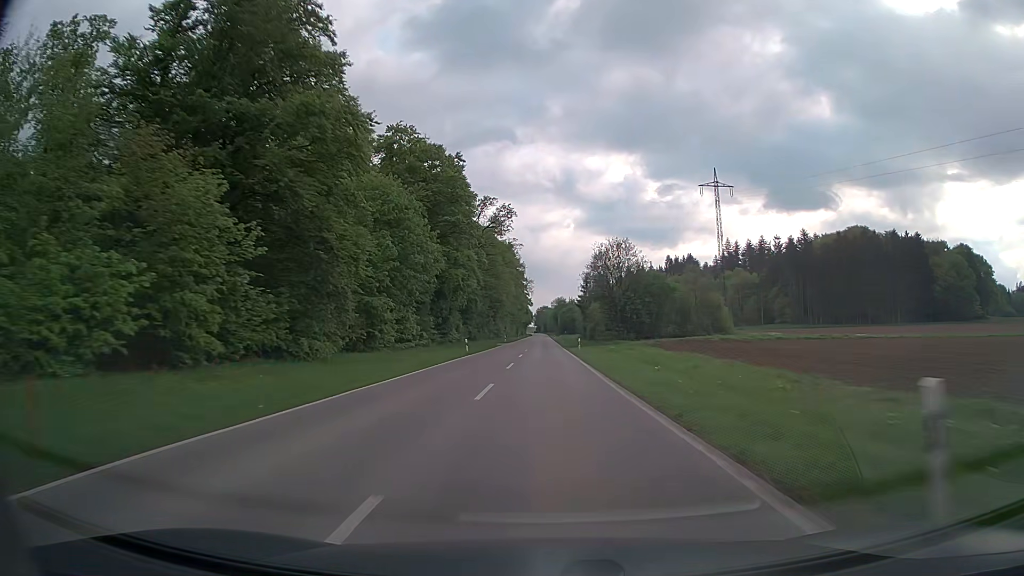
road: secondary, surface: asphalt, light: Day
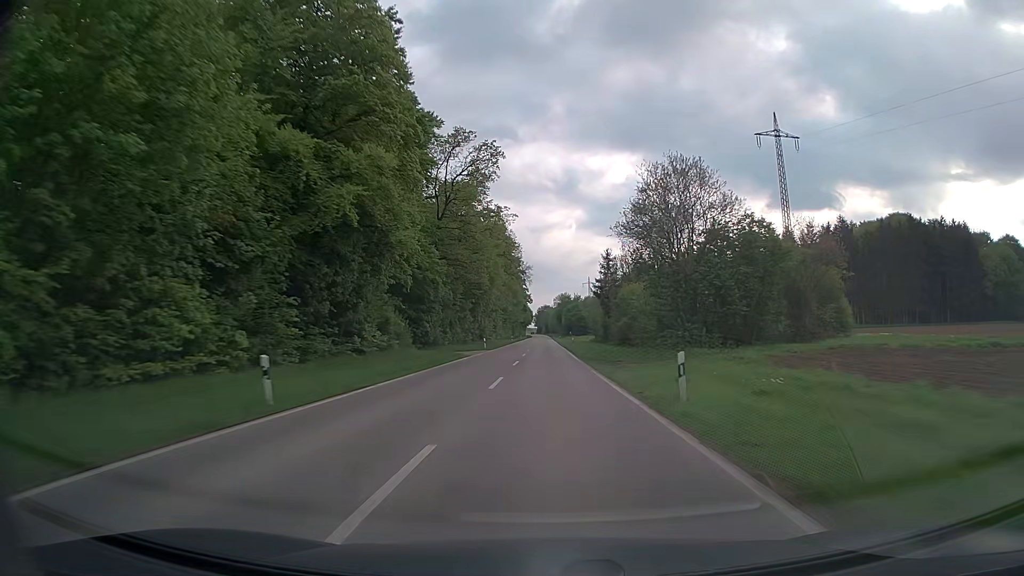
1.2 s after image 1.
(0.0, +34.8) m; 0°
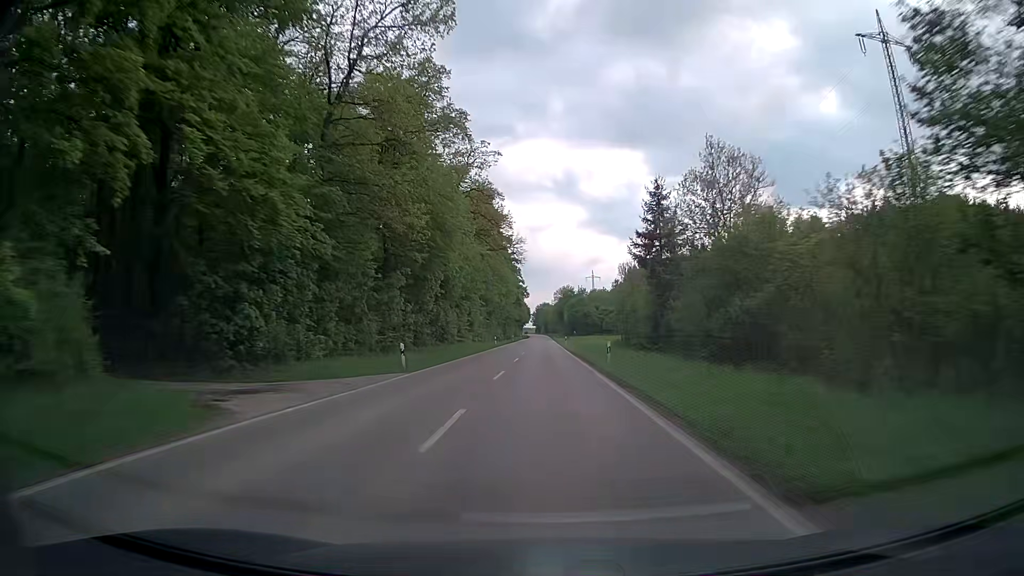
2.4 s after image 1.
(-0.1, +34.8) m; 0°
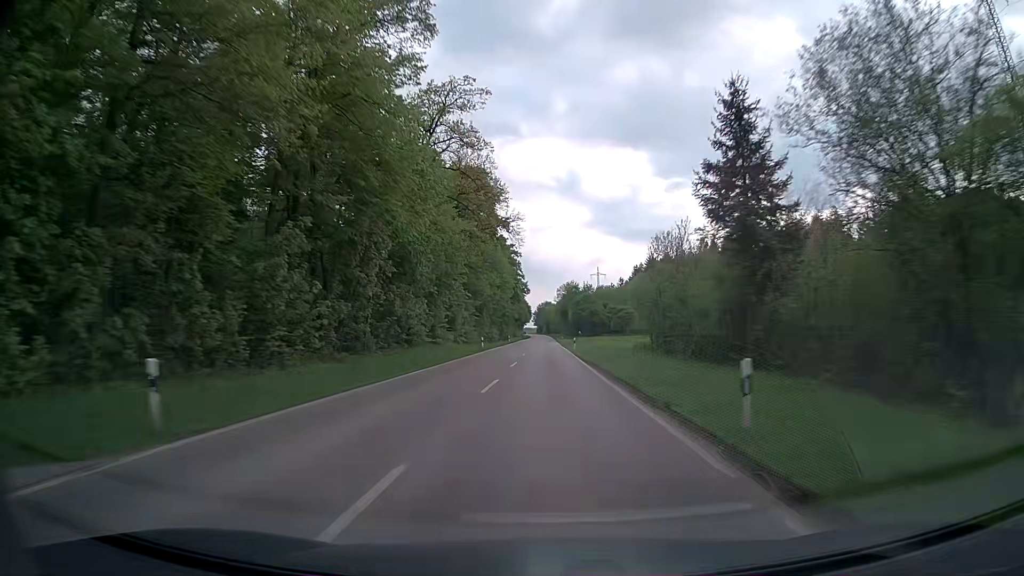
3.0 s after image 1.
(0.0, +17.4) m; 0°
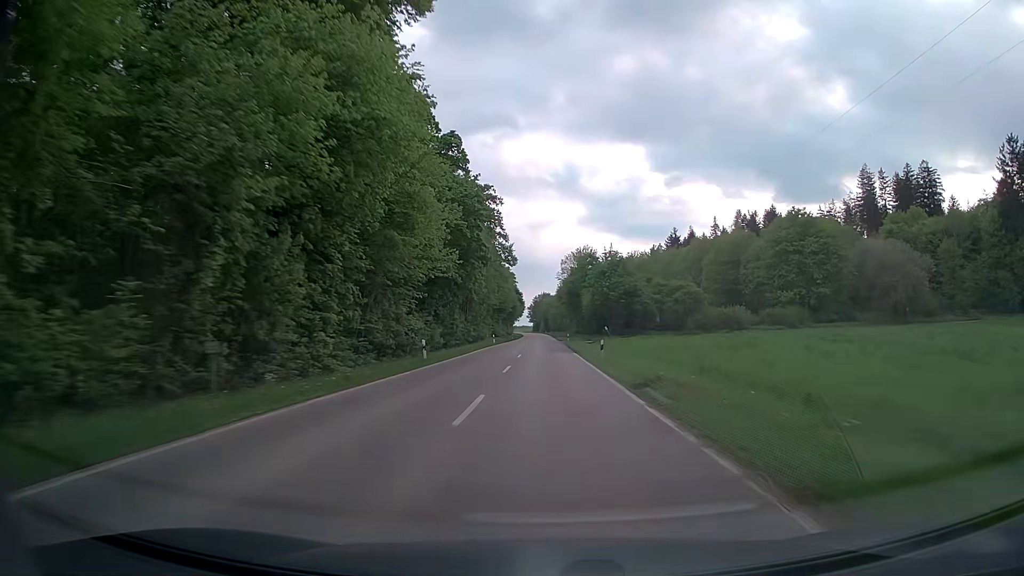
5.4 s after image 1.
(+0.2, +69.6) m; 0°
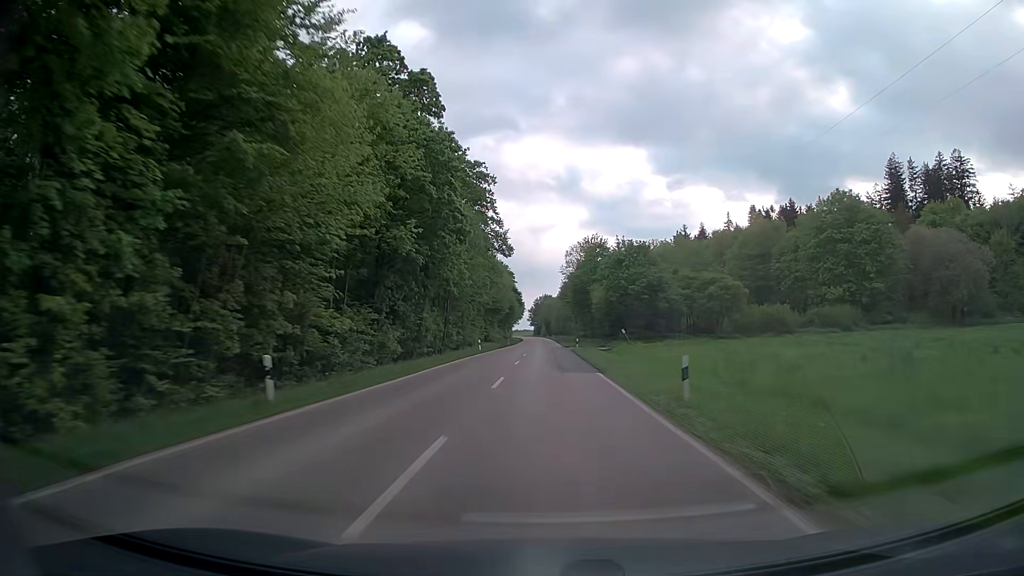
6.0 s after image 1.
(0.0, +17.4) m; 0°
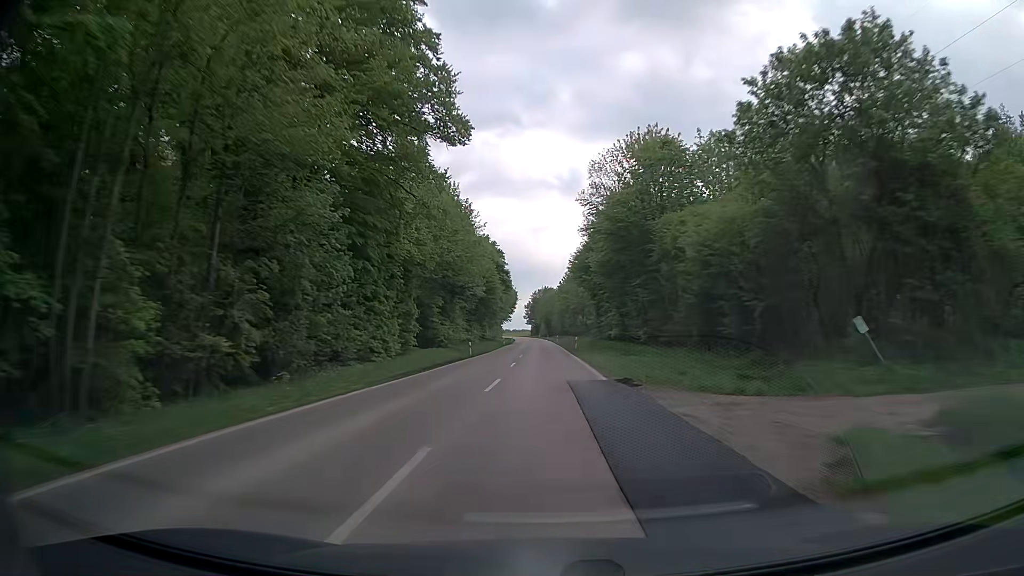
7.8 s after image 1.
(+0.2, +52.2) m; 0°
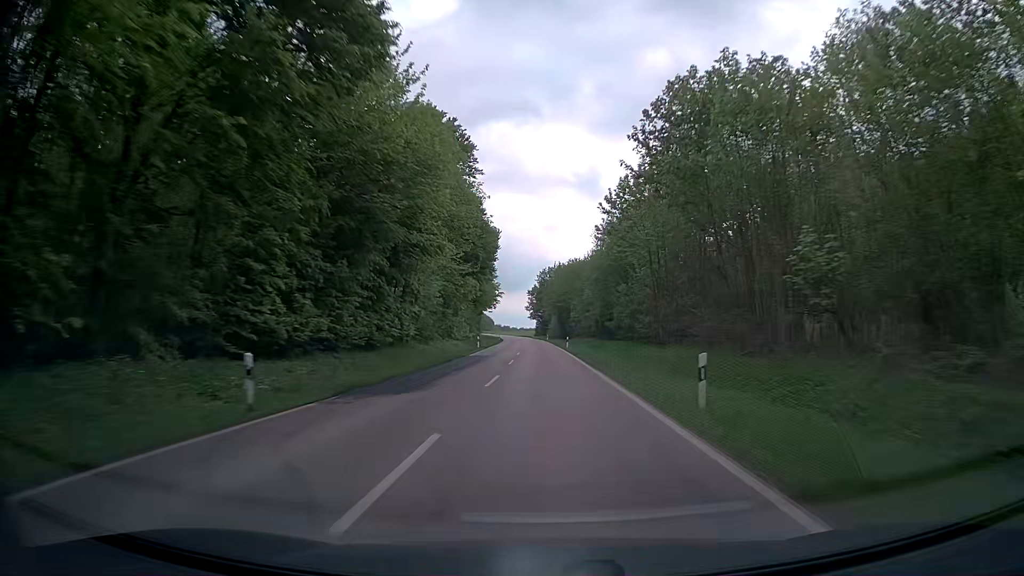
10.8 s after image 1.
(-0.1, +87.0) m; 0°
(0, +10) (0, +20) (0, +30) (0, +40) (0, +50) (-1, +60) (-1, +70) (-1, +80) (-1, +90) (-2, +100) m
